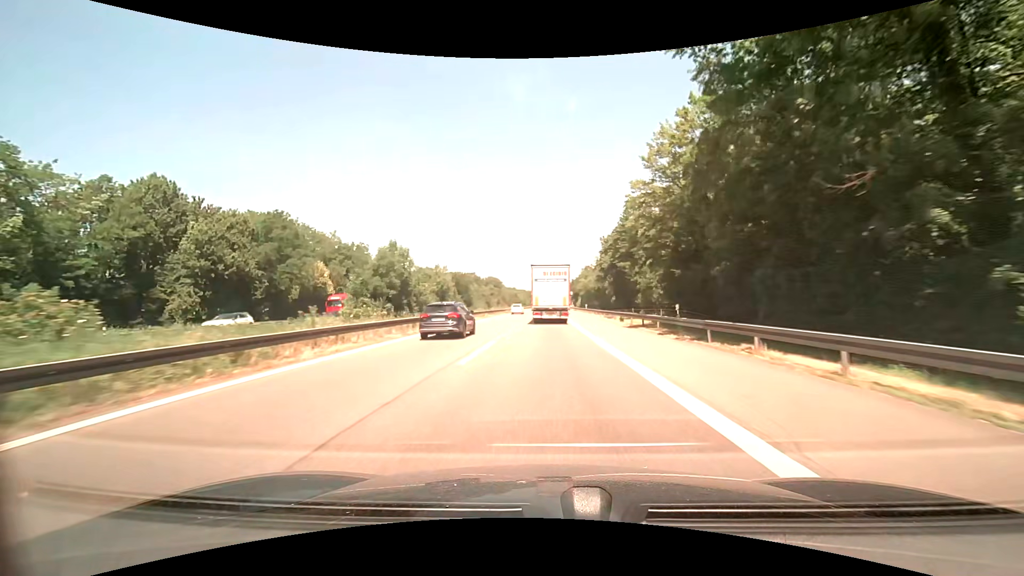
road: motorway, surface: asphalt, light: Day
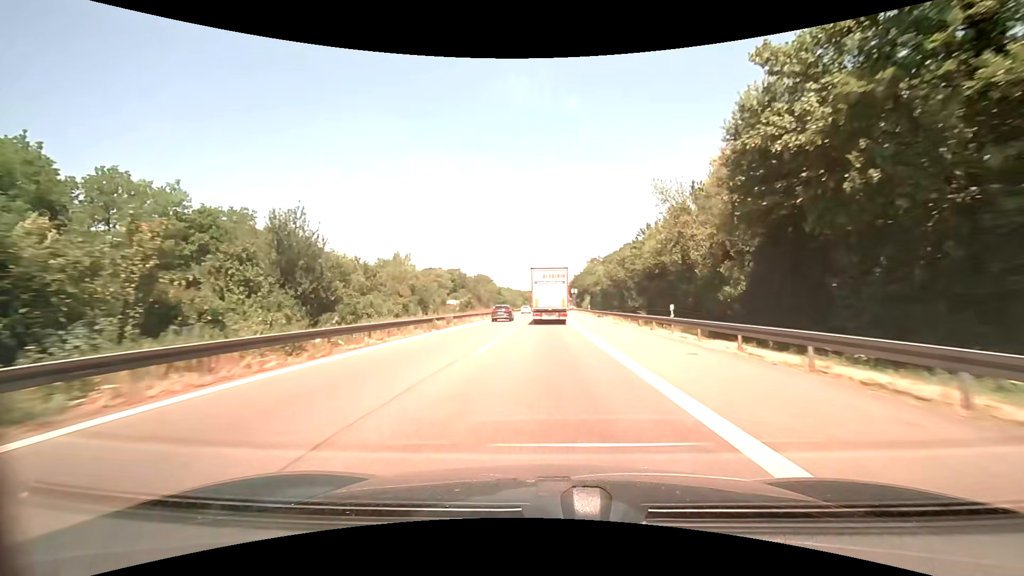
(+0.2, +50.8) m; +1°
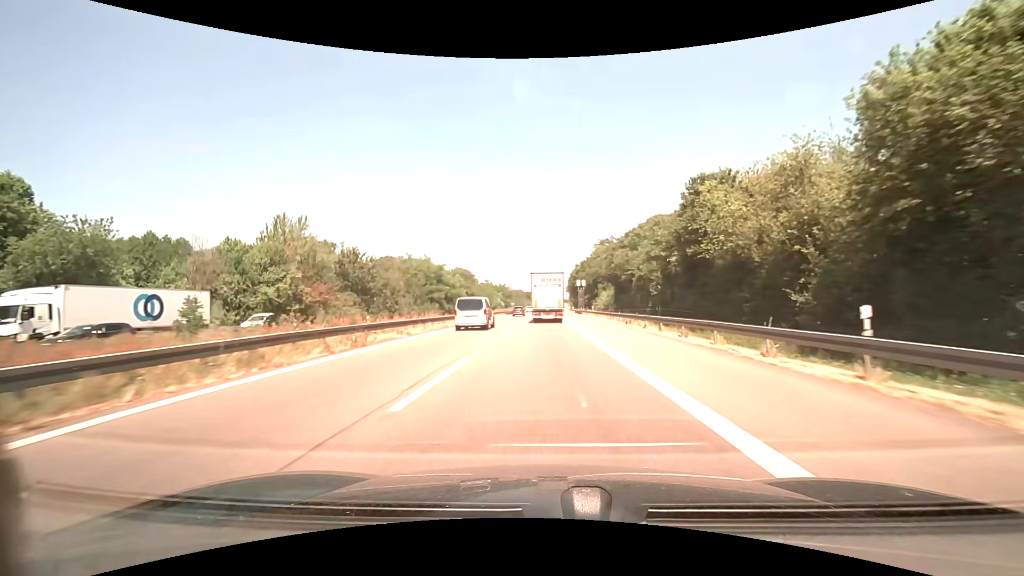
(+0.1, +62.1) m; +1°
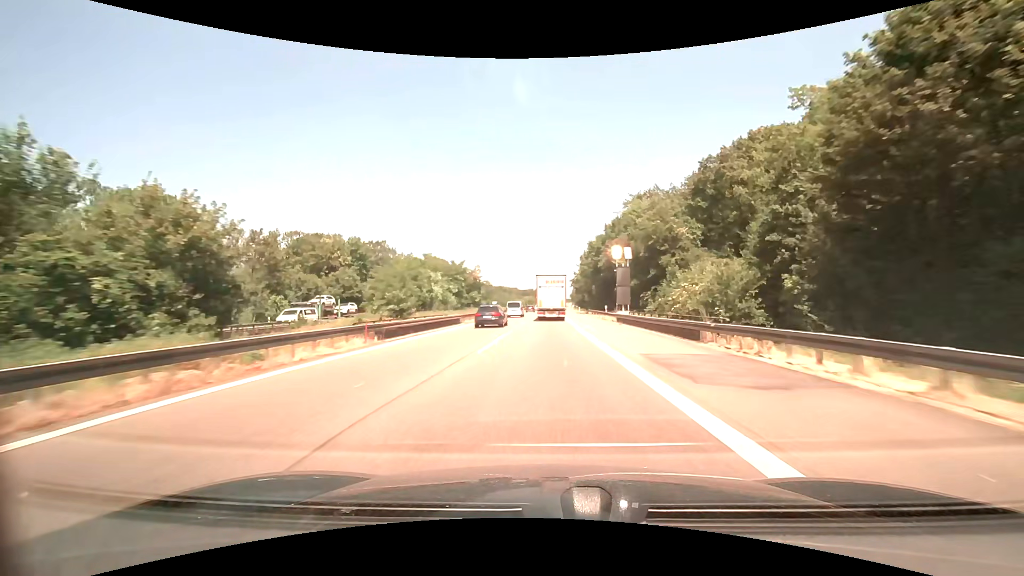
(+0.1, +63.9) m; 0°
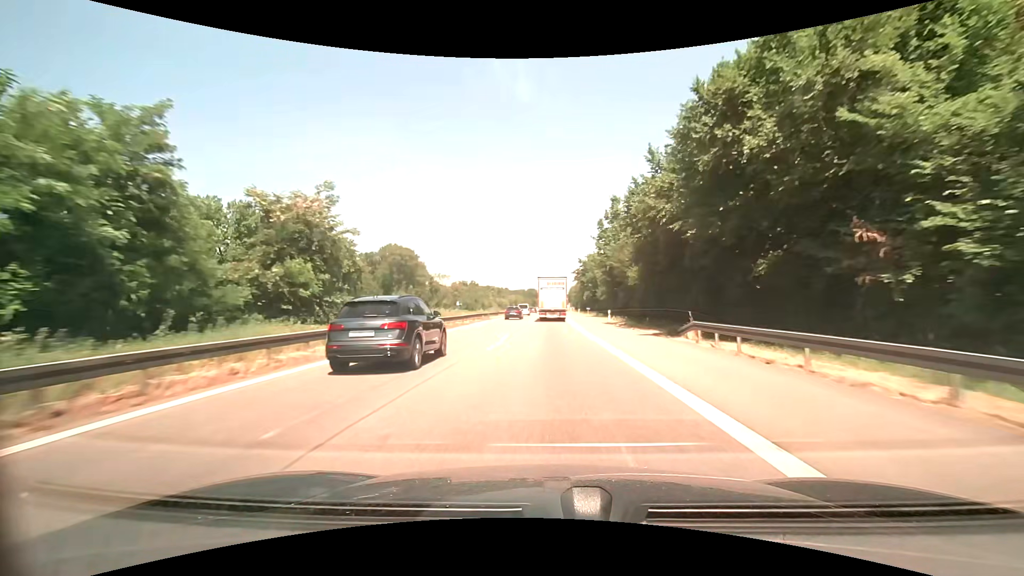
(+0.2, +53.1) m; +1°
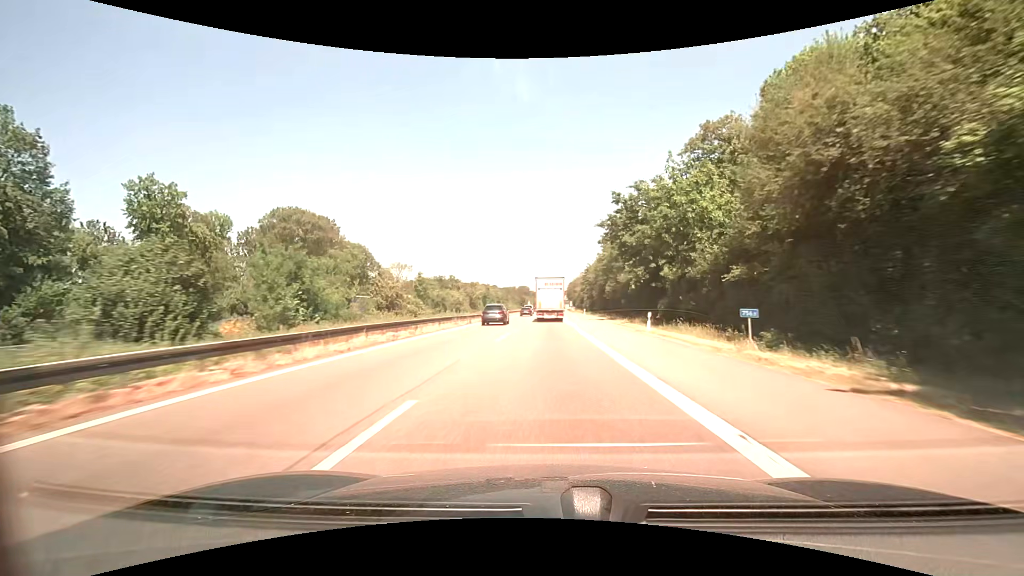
(+0.5, +68.5) m; +1°
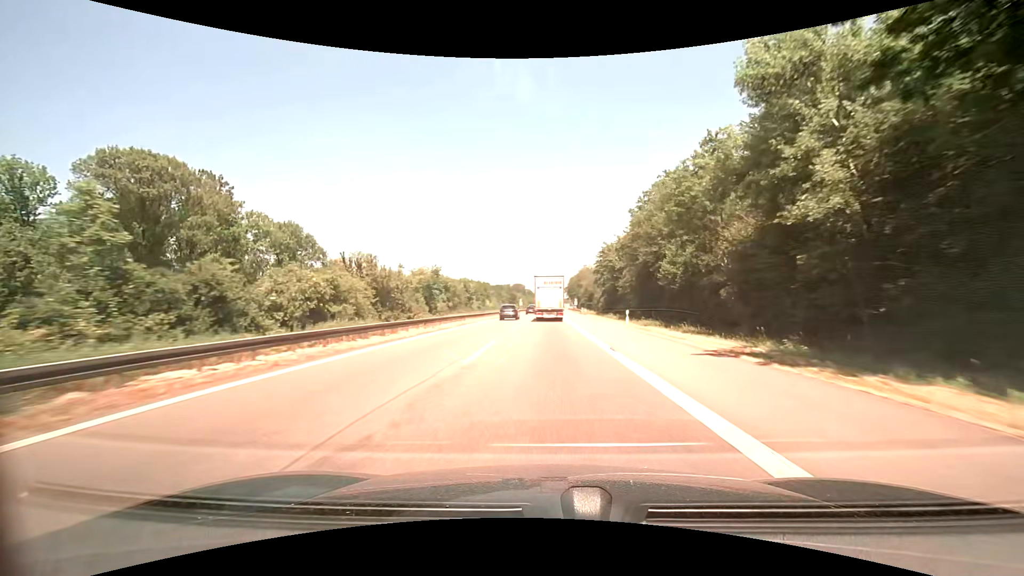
(+0.1, +42.1) m; 0°
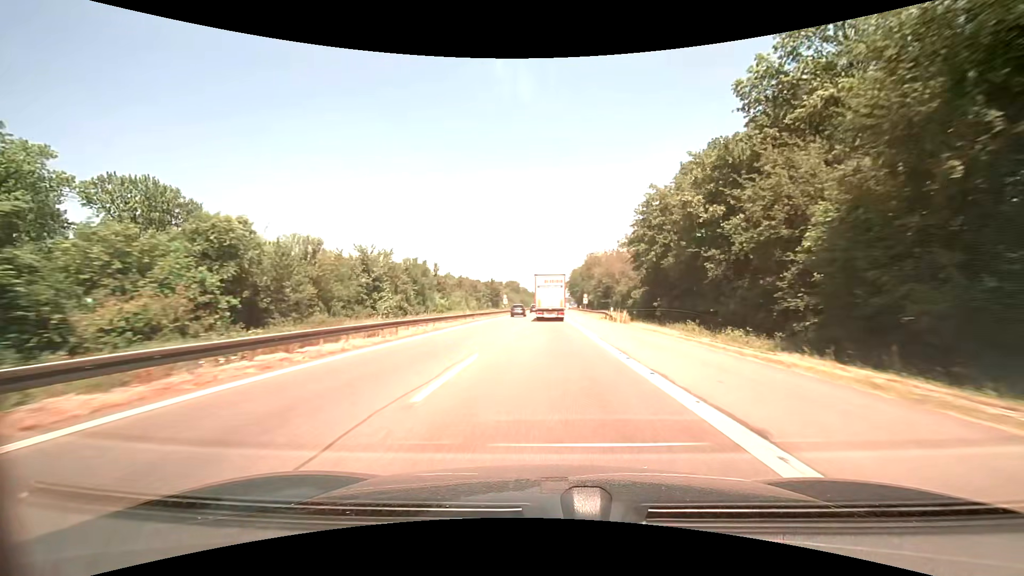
(+0.4, +42.3) m; +1°
(0, +10) (0, +20) (0, +30) (0, +40) (0, +50) (0, +60) (+1, +70) (+1, +80) (+1, +90) (+1, +100) m
